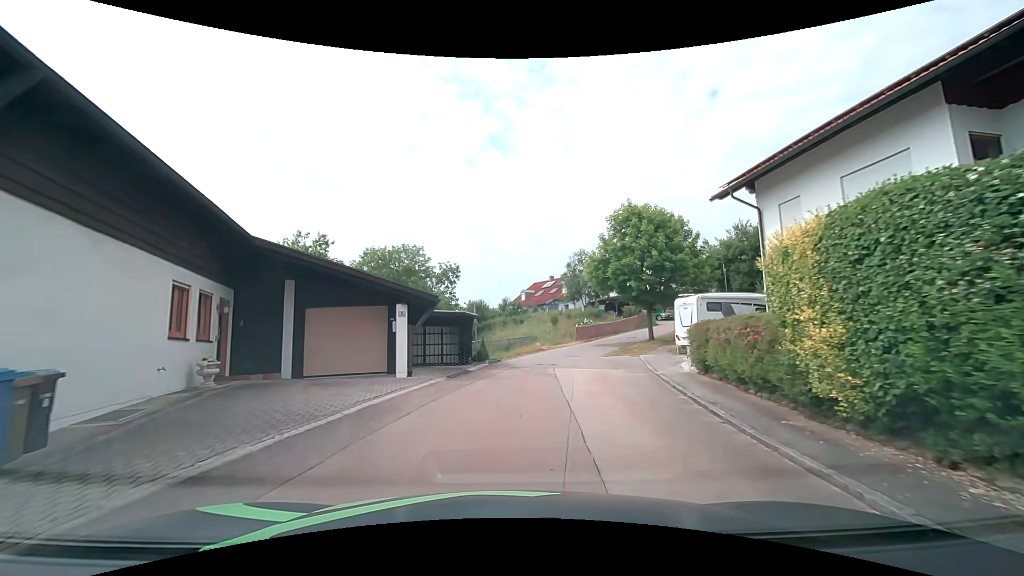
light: Day
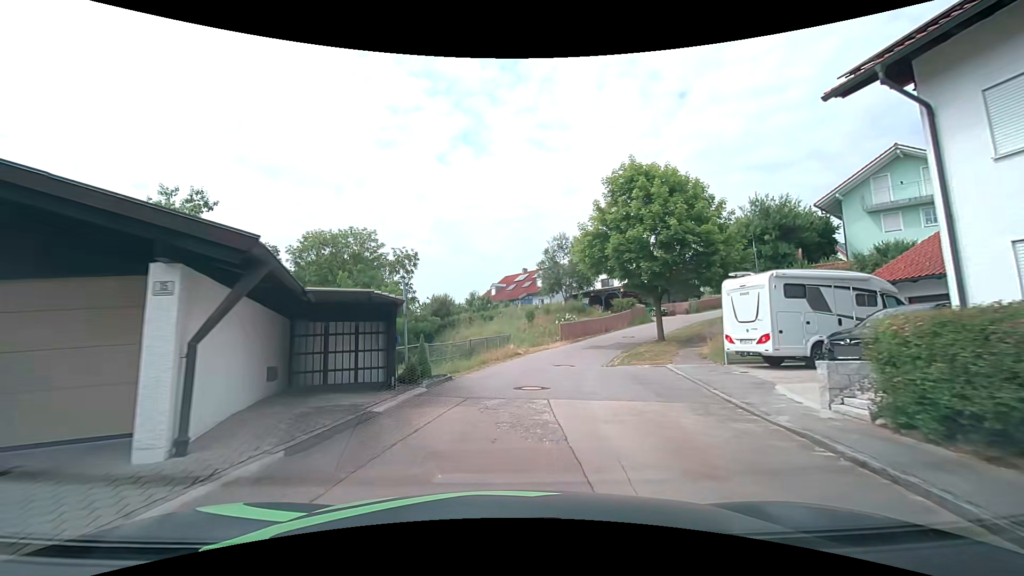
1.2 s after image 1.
(+0.3, +8.7) m; +3°
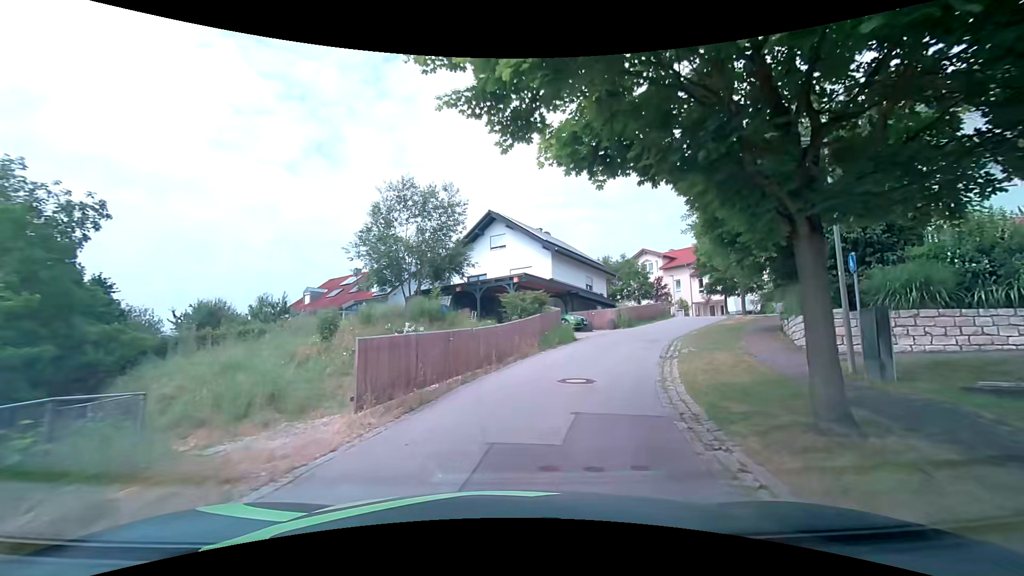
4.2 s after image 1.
(+2.6, +21.7) m; +16°
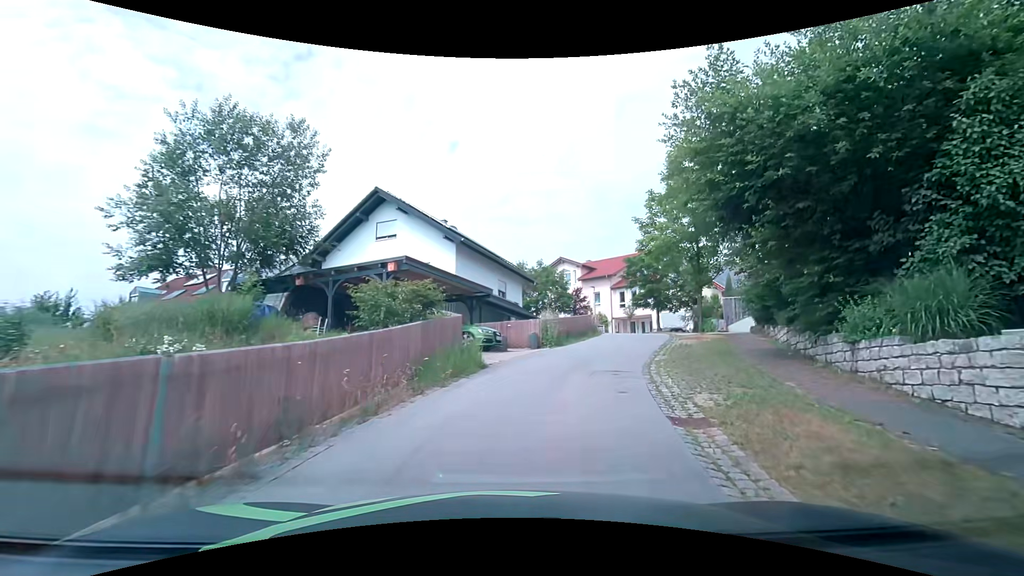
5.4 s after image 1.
(+0.9, +8.5) m; +10°
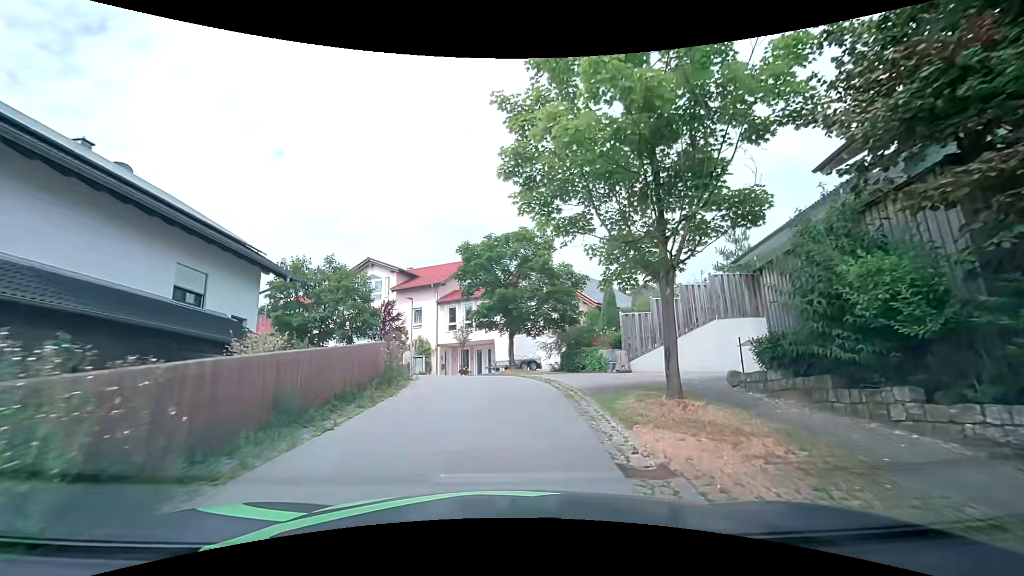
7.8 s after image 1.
(+3.3, +16.0) m; +21°
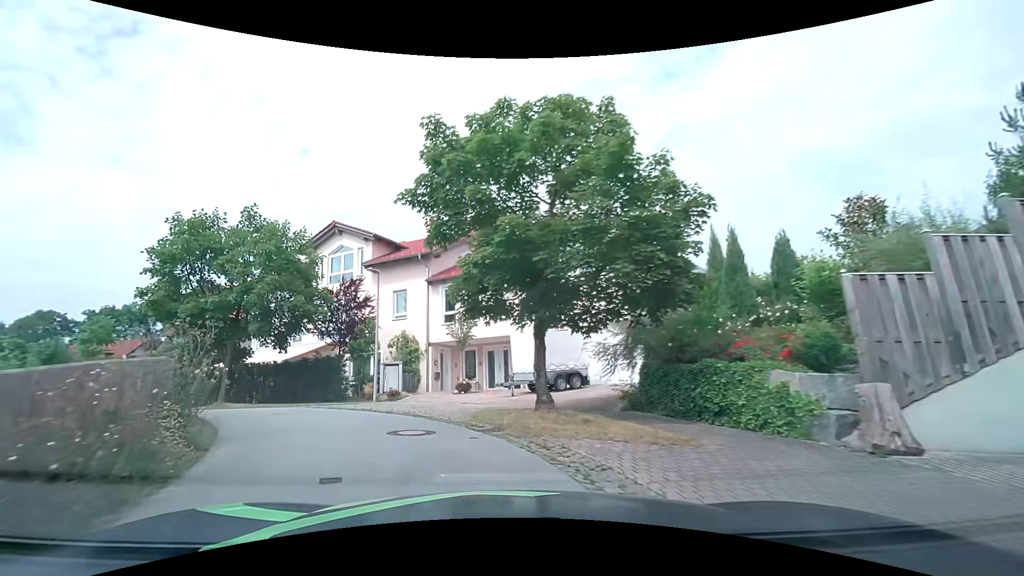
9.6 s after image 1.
(+0.1, +12.6) m; -2°
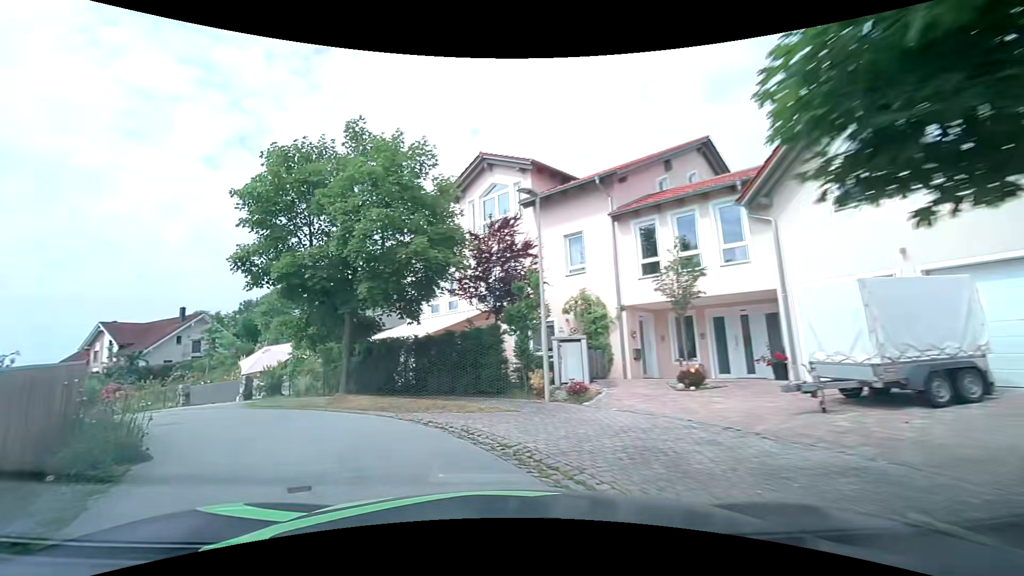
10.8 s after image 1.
(-1.3, +8.3) m; -19°
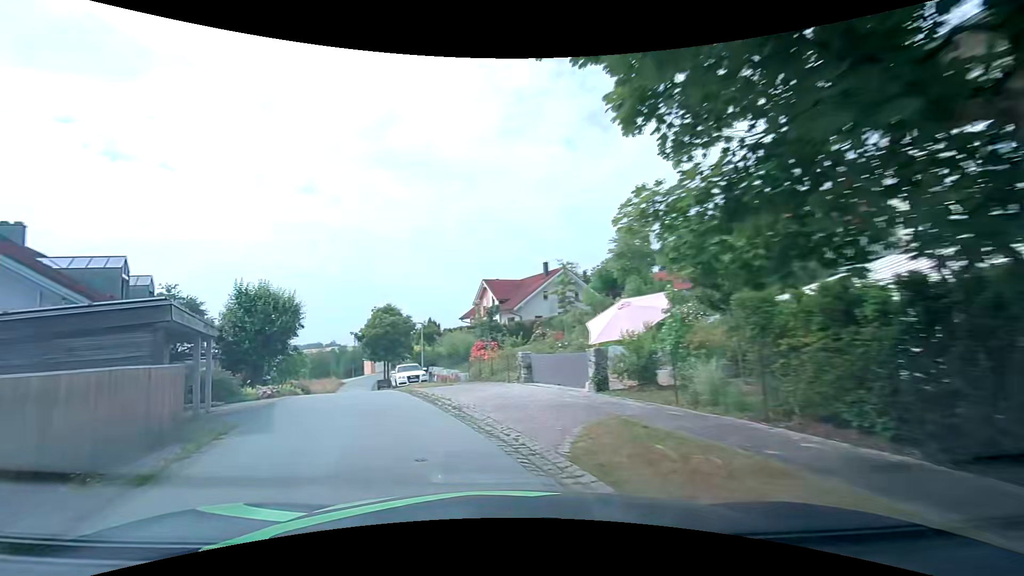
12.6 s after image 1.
(-4.3, +11.7) m; -40°
